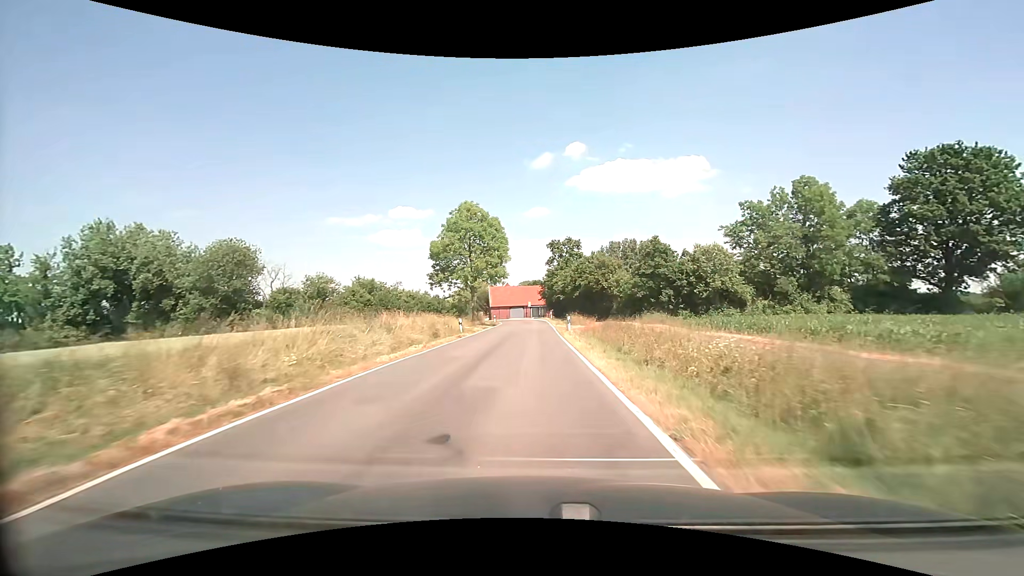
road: tertiary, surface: asphalt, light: Day
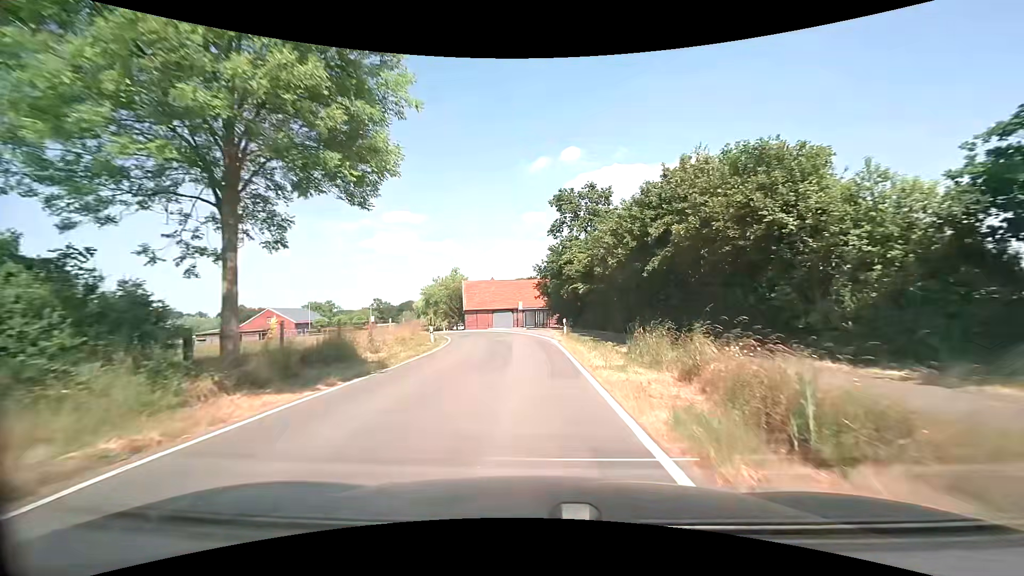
(+0.2, +38.4) m; 0°
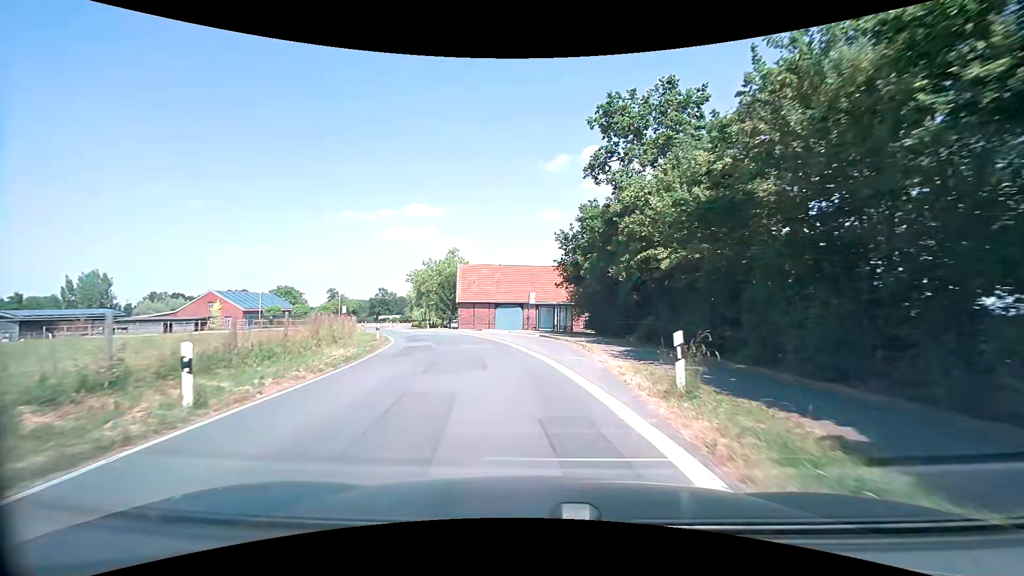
(-0.2, +20.8) m; -1°
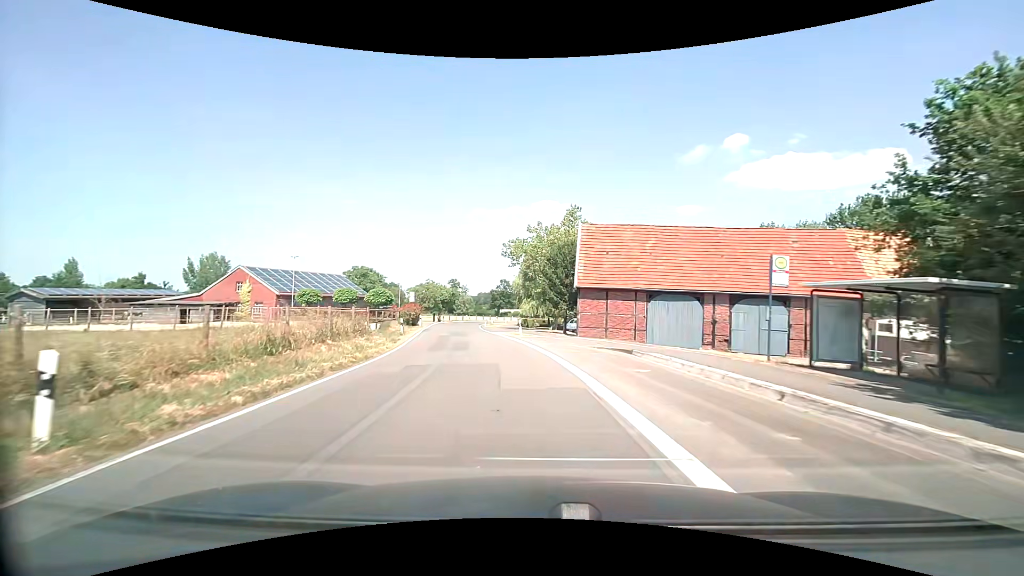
(-3.1, +26.9) m; -15°
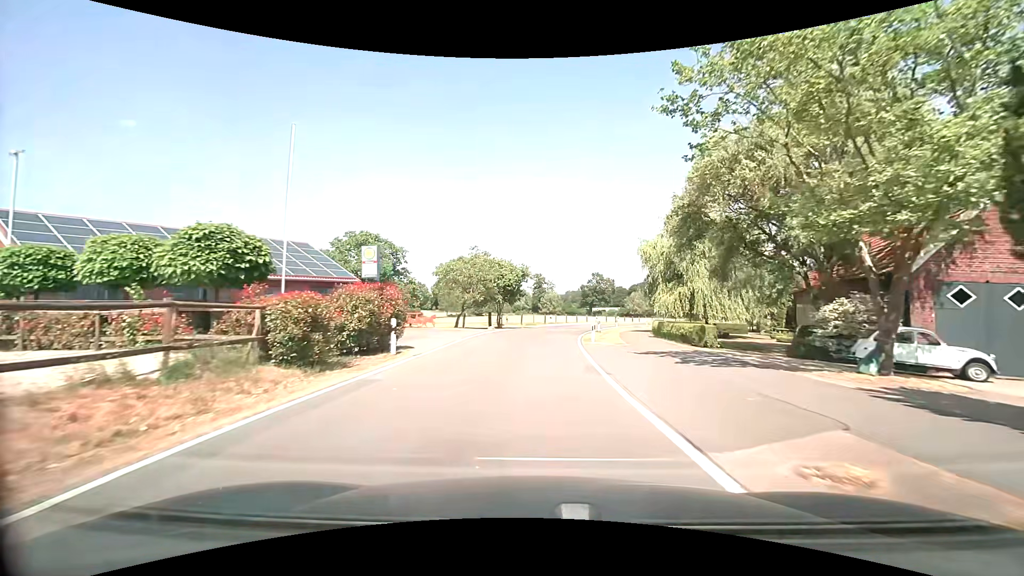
(-4.0, +34.4) m; -10°
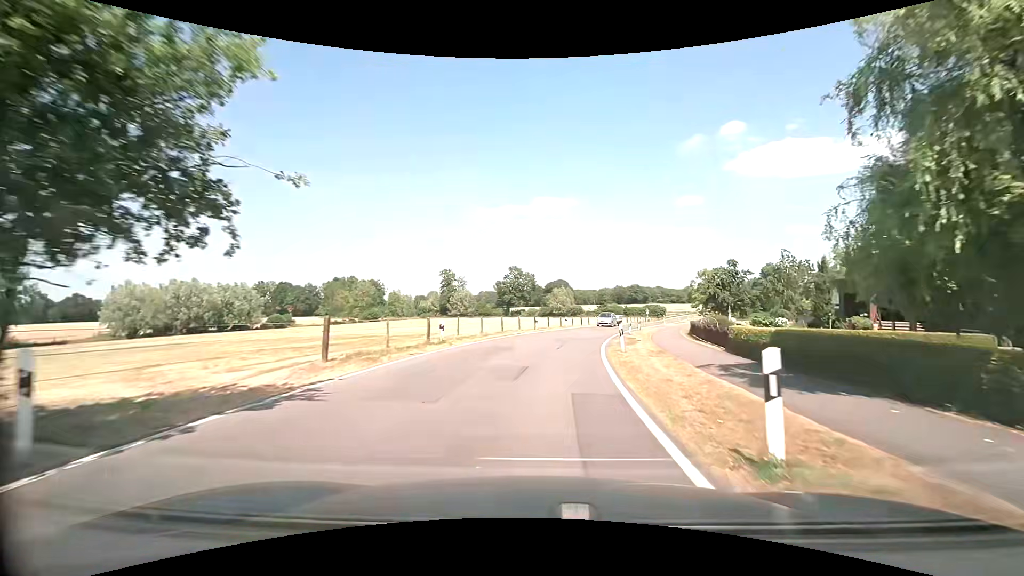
(+1.8, +34.7) m; +9°
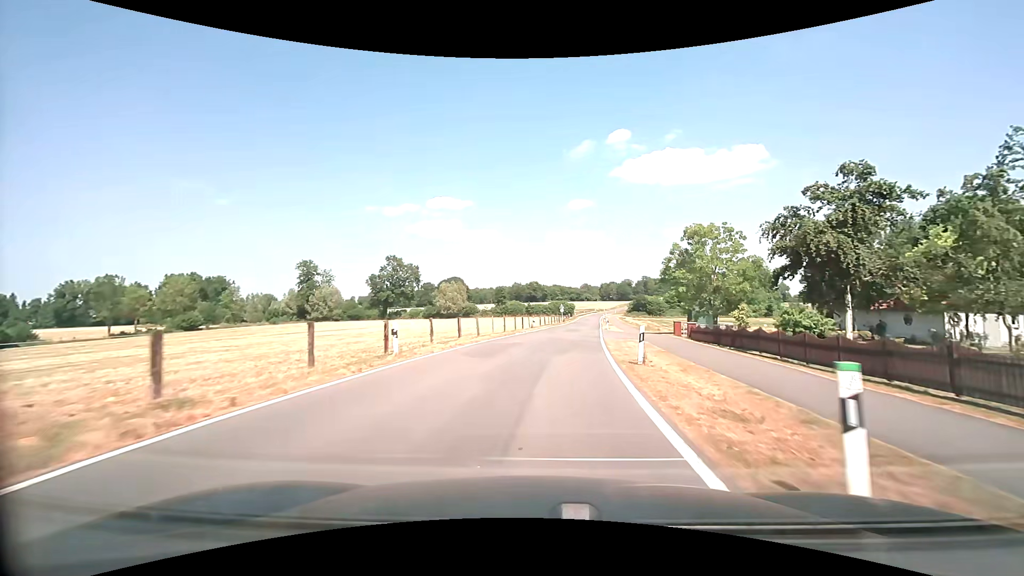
(+4.2, +35.4) m; +12°
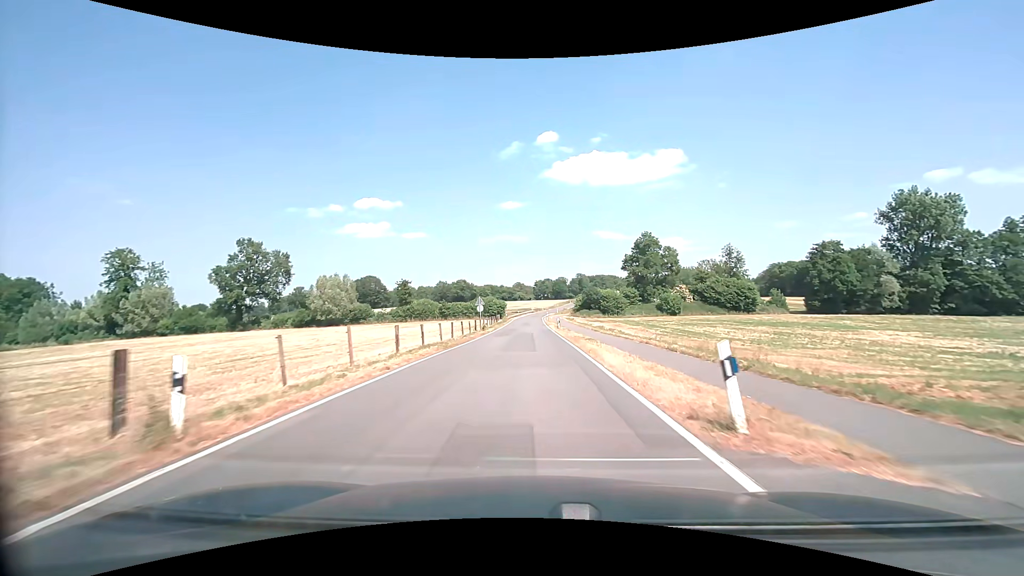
(+3.5, +41.2) m; +8°
(0, +10) (0, +20) (0, +30) (0, +40) (0, +50) (0, +60) (0, +70) (0, +80) (0, +90) (0, +100) m
